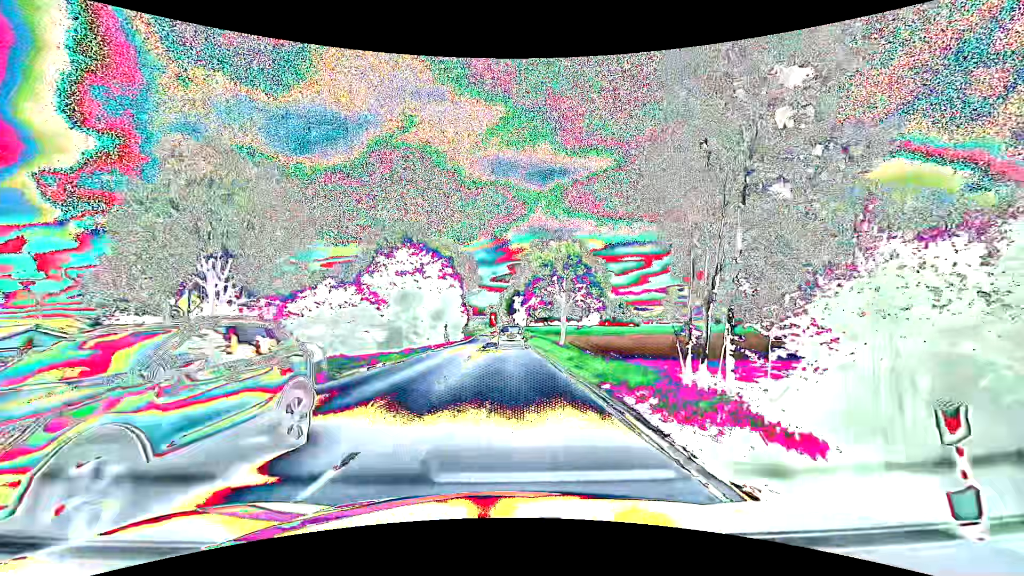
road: primary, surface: asphalt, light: Day
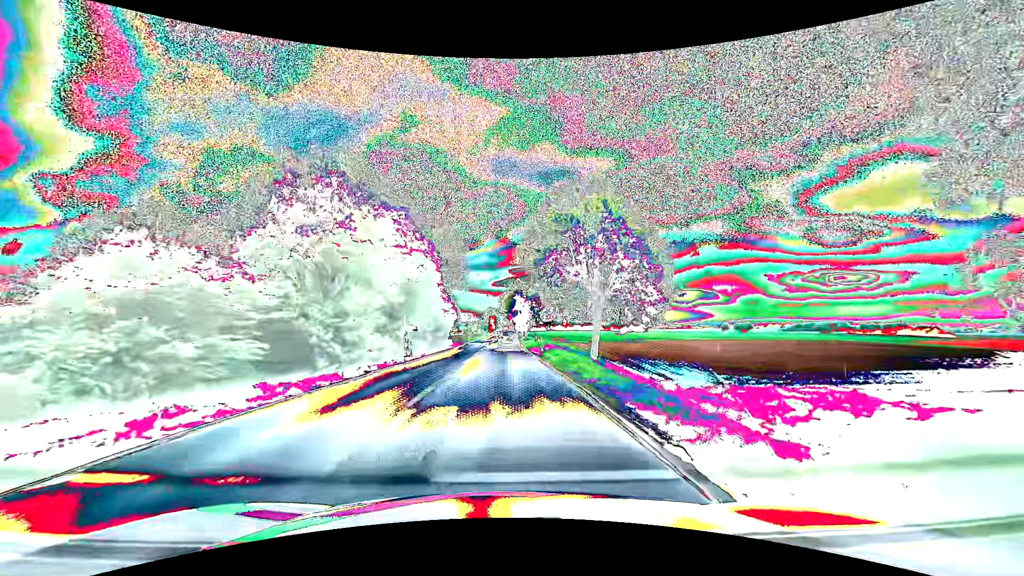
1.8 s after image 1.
(0.0, +20.8) m; 0°
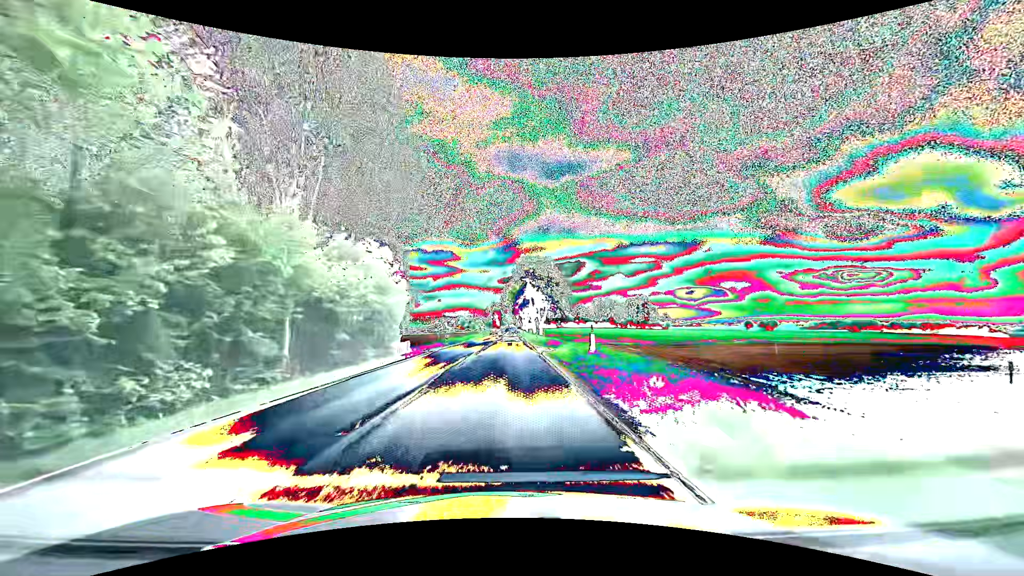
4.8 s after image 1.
(0.0, +37.1) m; 0°
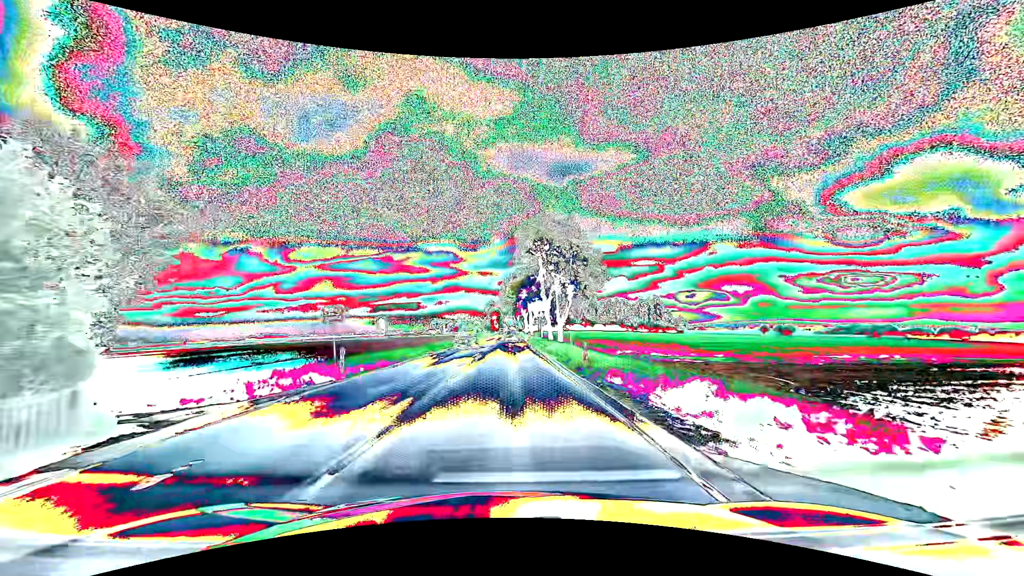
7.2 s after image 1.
(-0.1, +31.5) m; 0°
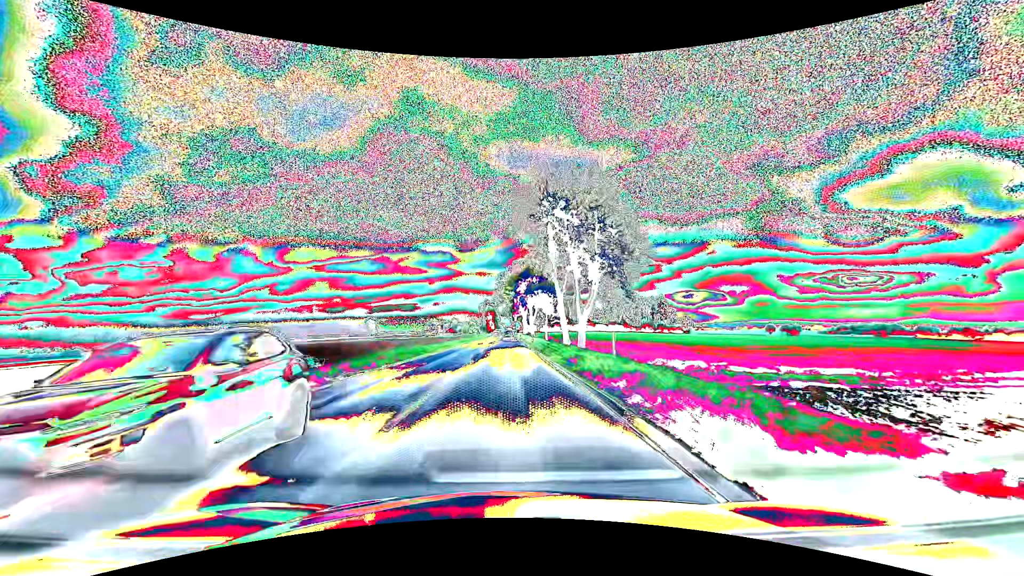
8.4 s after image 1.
(0.0, +17.4) m; 0°
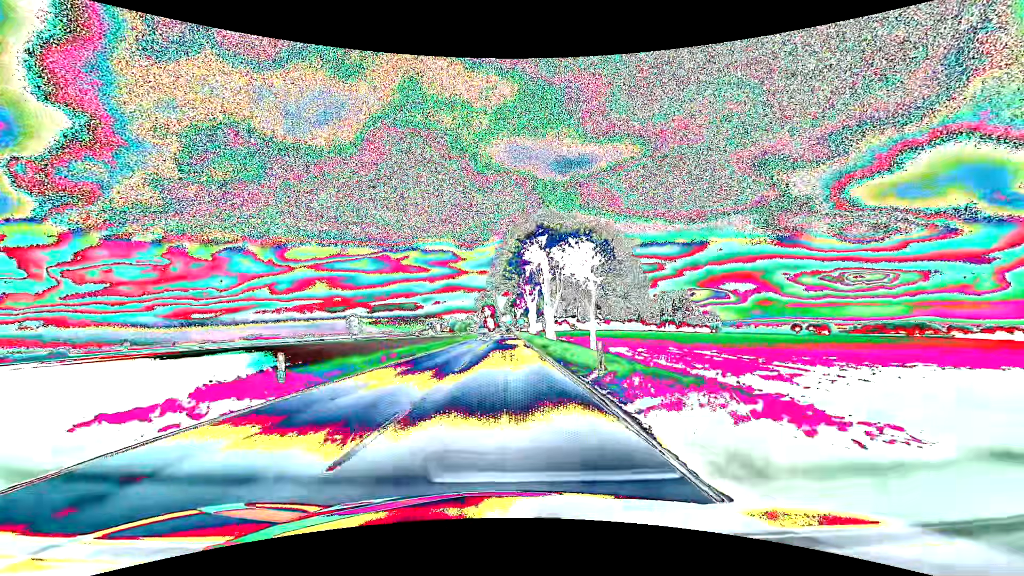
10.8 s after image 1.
(0.0, +38.7) m; 0°
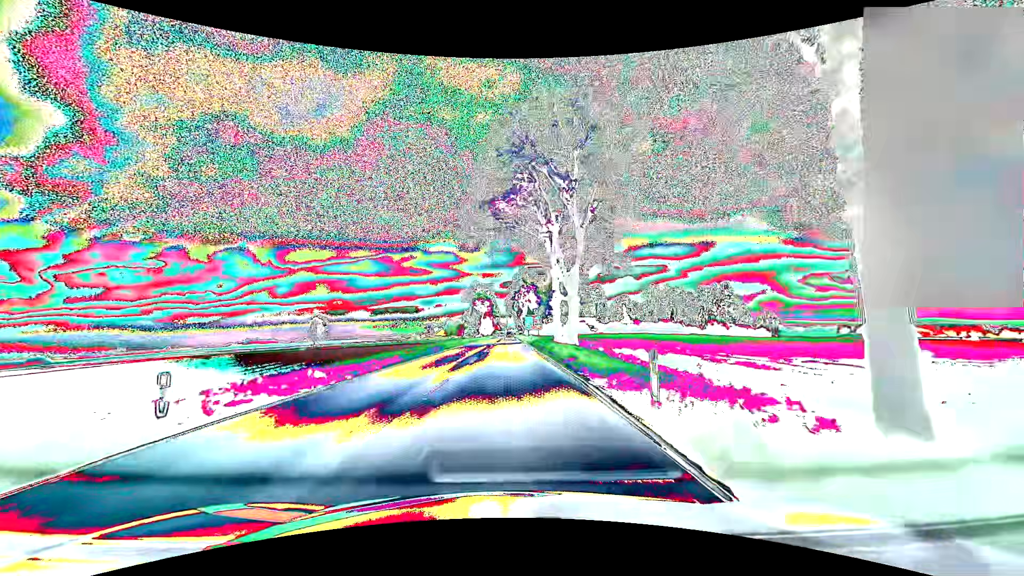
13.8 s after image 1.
(0.0, +55.3) m; 0°
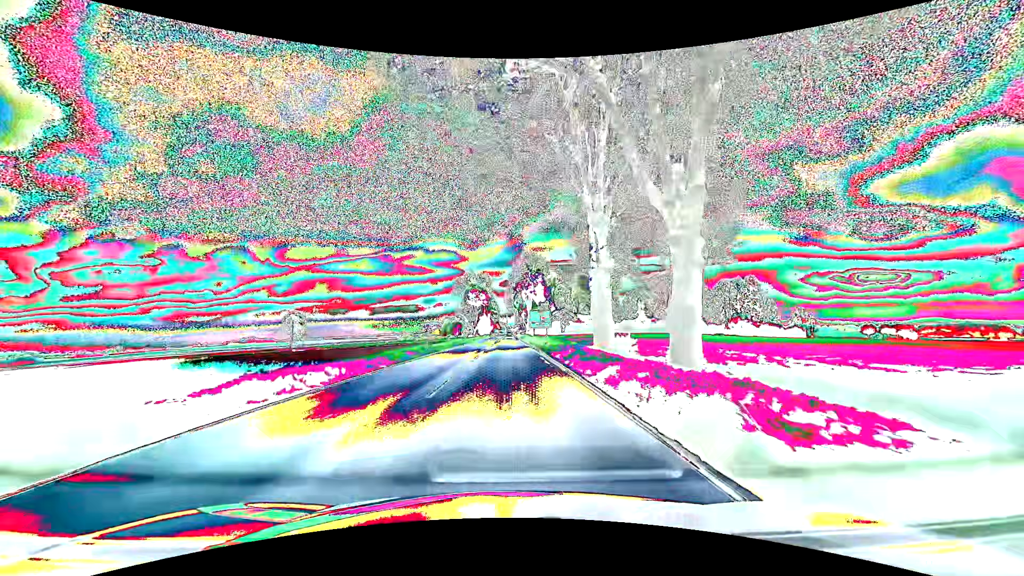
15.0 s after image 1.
(0.0, +24.1) m; 0°
(0, +10) (0, +20) (0, +30) (0, +40) (0, +50) (0, +60) (0, +70) (0, +80) (0, +90) (0, +100) m
